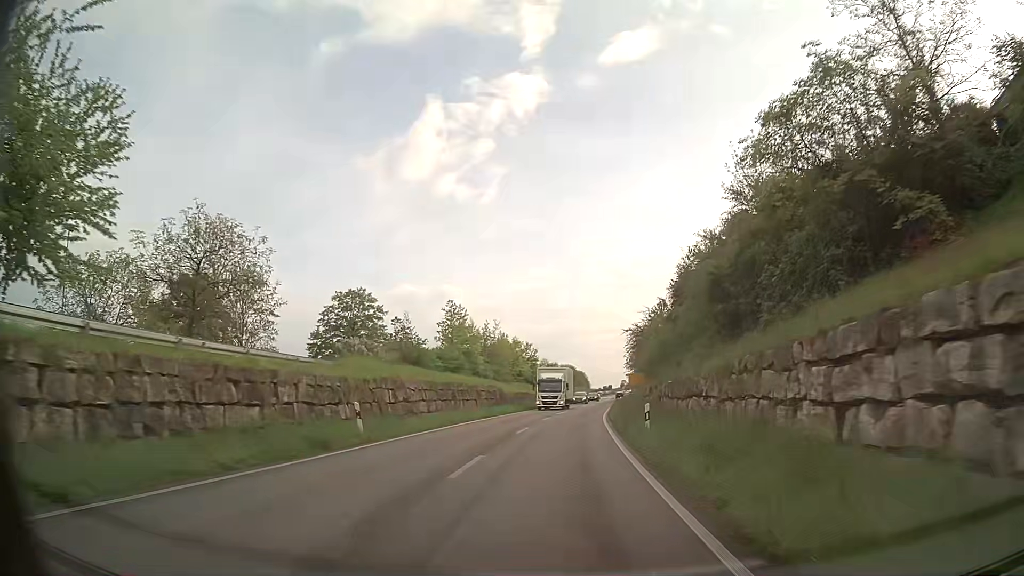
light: Day
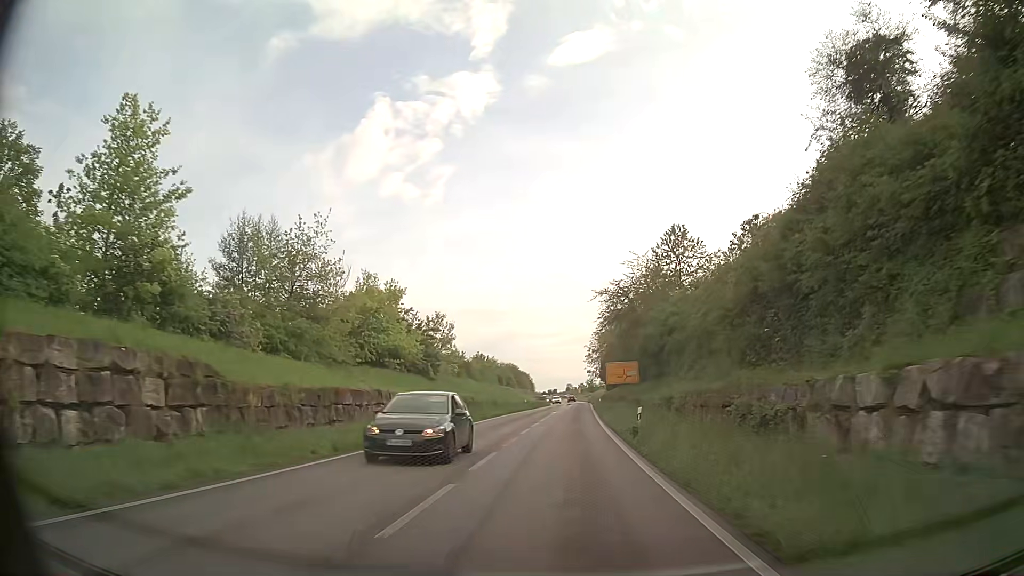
(+2.0, +45.9) m; +5°
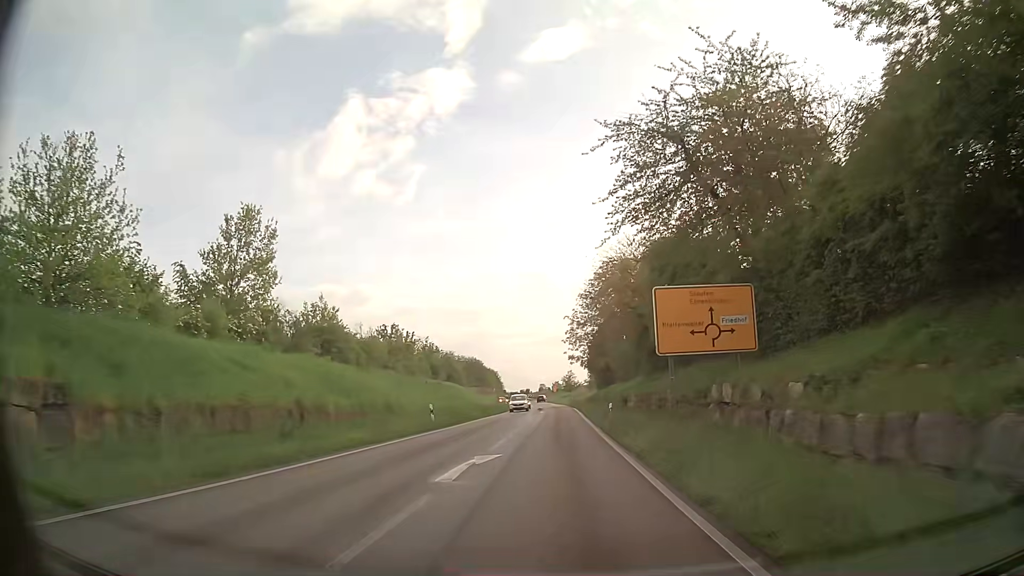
(+1.2, +43.0) m; +2°
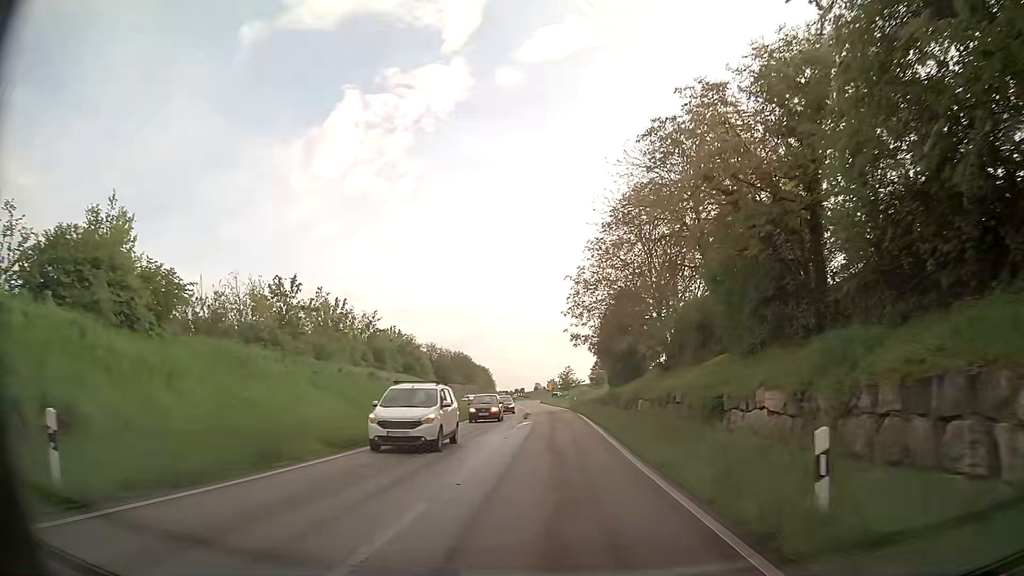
(0.0, +24.4) m; 0°
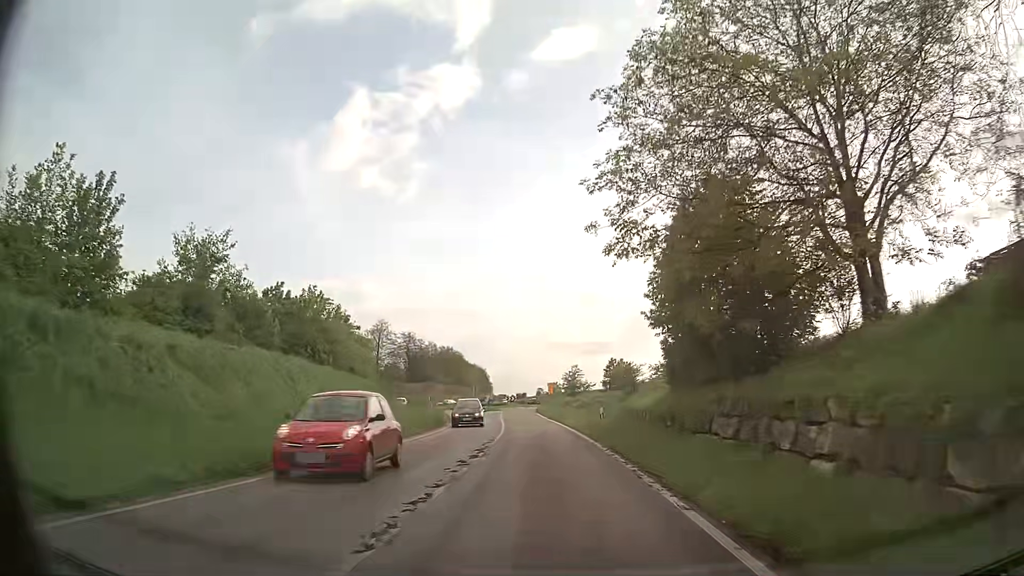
(+0.2, +31.3) m; 0°
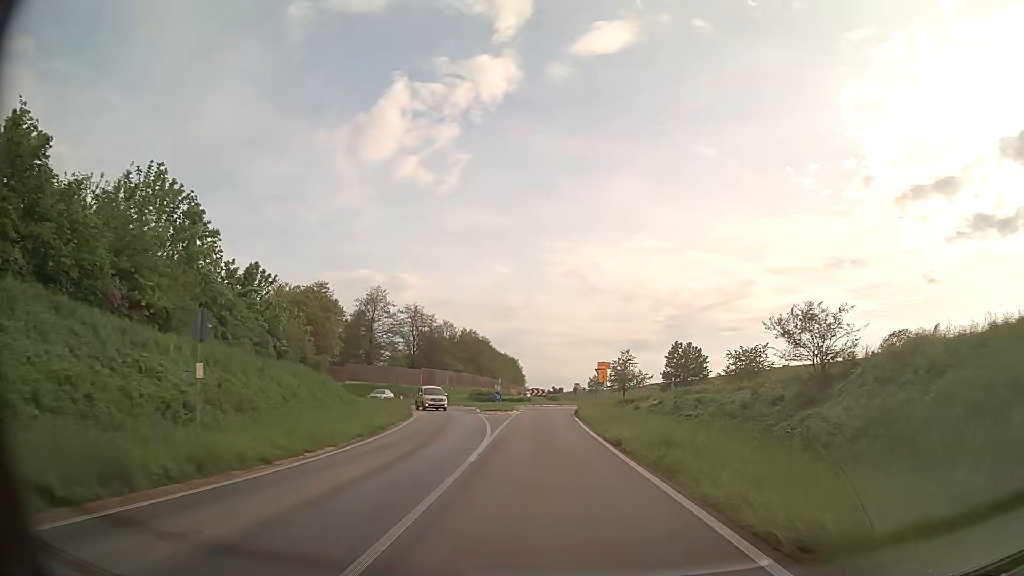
(-0.6, +29.7) m; -3°
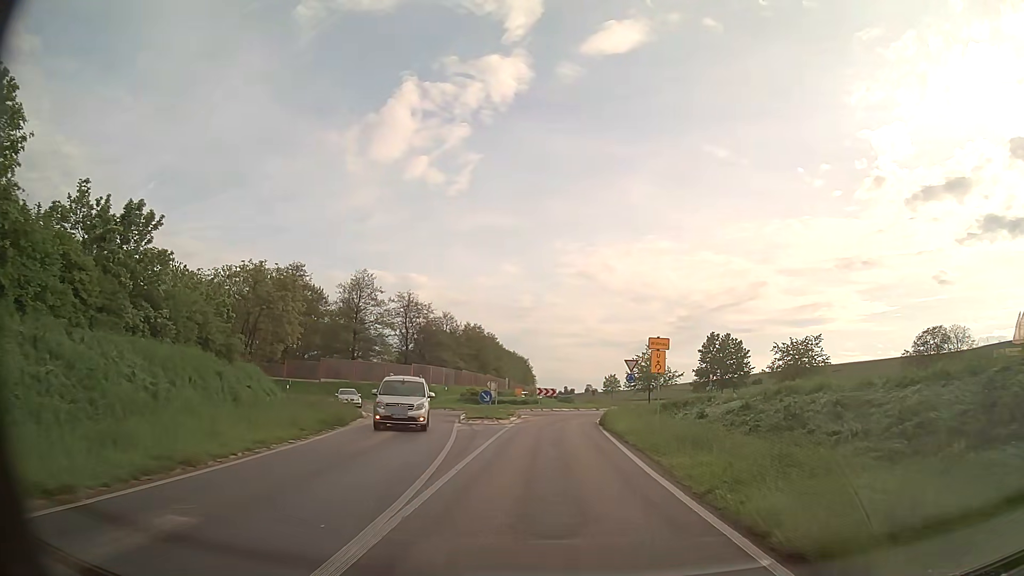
(-0.1, +13.9) m; -1°
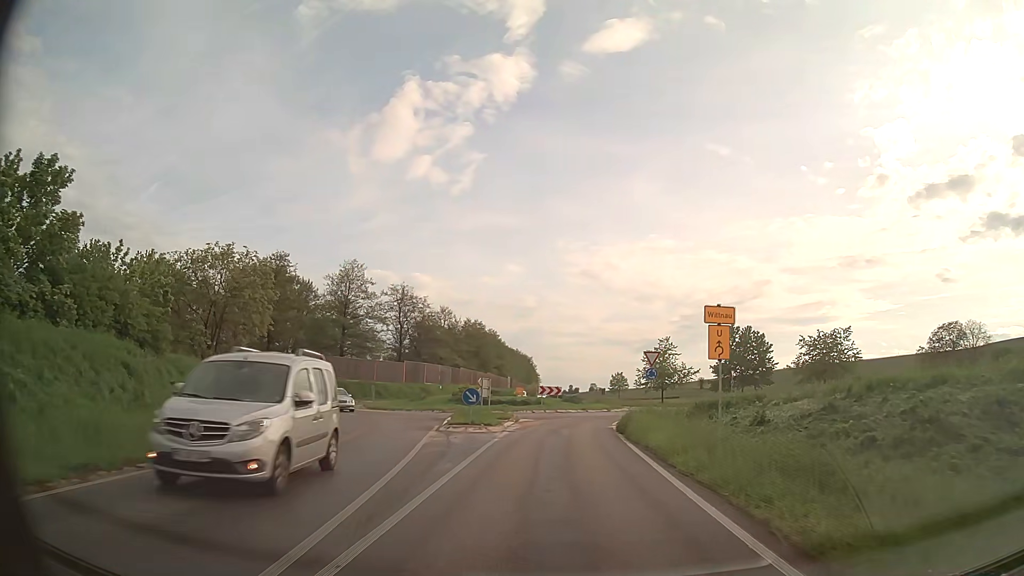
(0.0, +6.5) m; 0°
(0, +10) (0, +20) (+1, +30) (+4, +39) (+8, +49) (+7, +59) (+4, +68) (+1, +78) (0, +87) (0, +97) m
